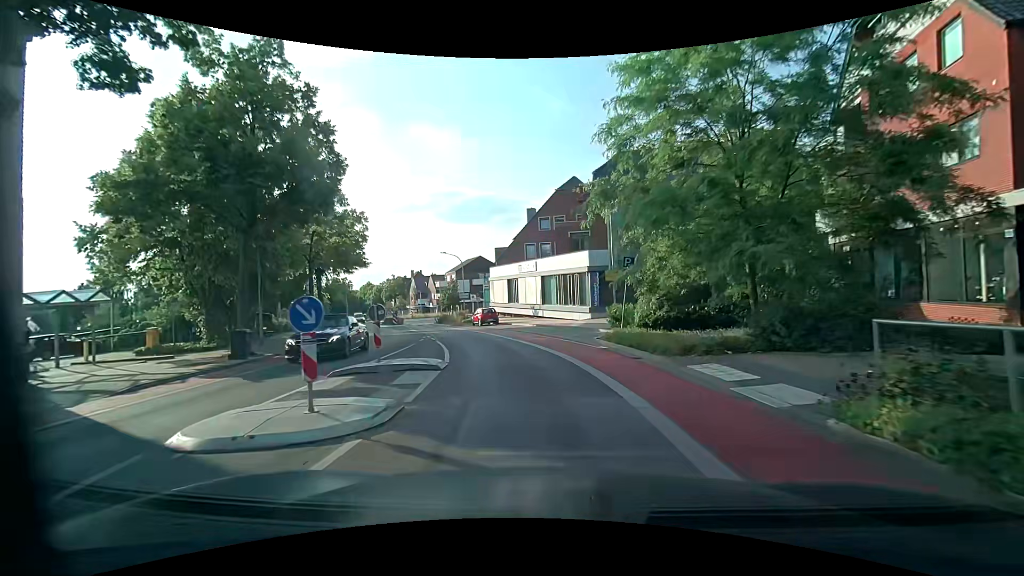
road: unclassified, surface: asphalt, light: Day
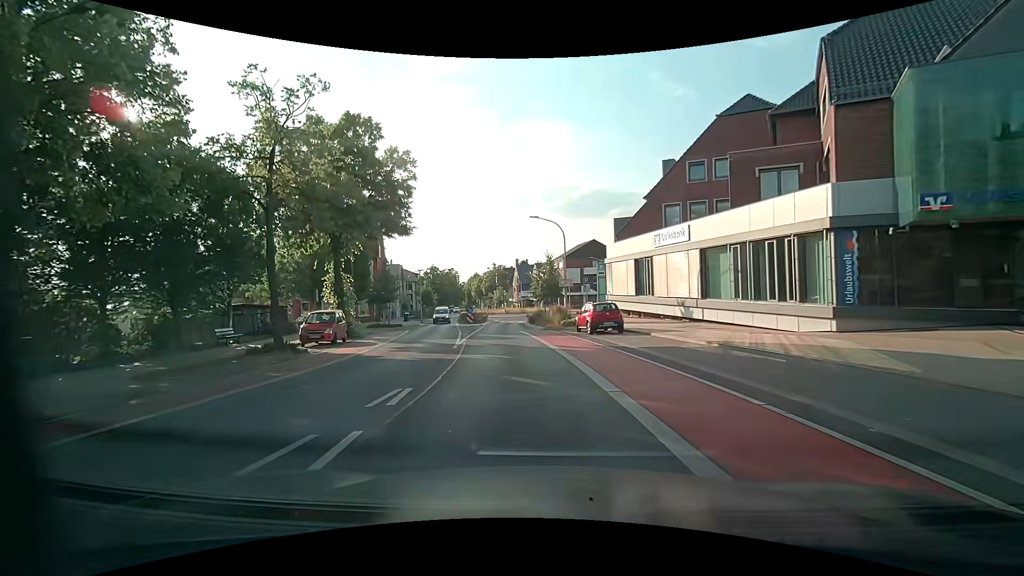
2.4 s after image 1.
(-2.0, +19.1) m; -14°
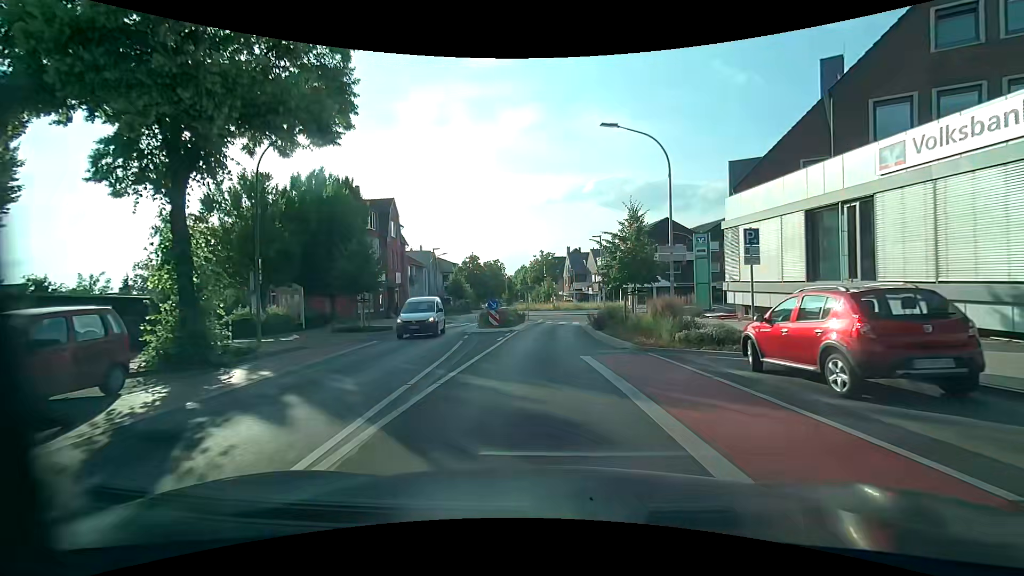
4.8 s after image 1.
(-1.0, +17.0) m; -5°
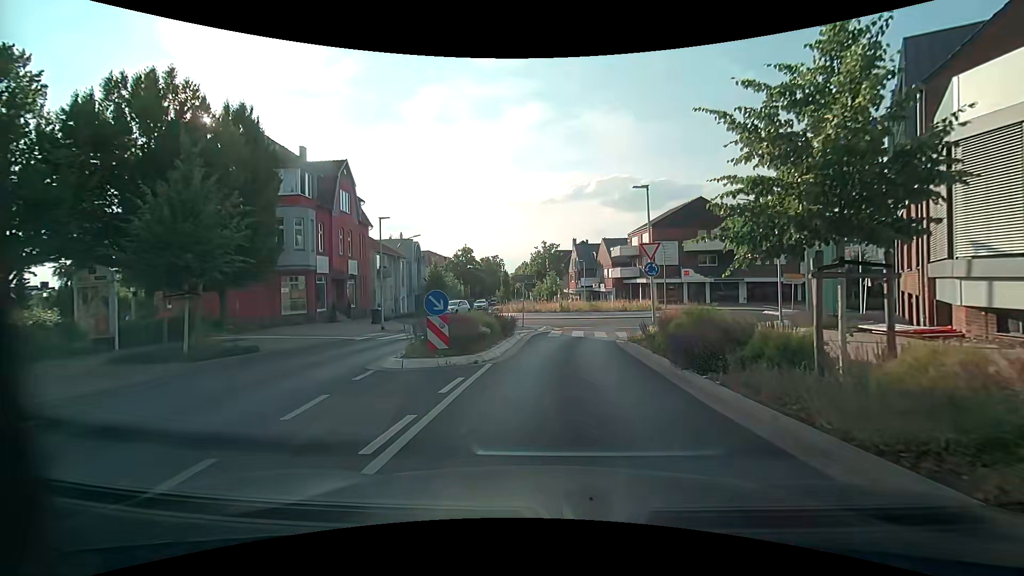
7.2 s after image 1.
(-0.2, +14.3) m; -1°
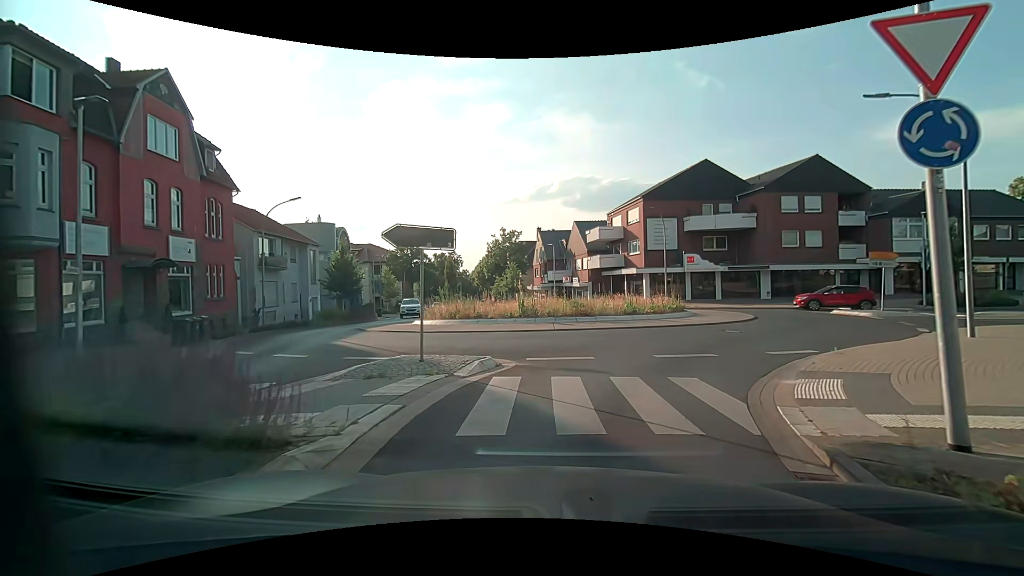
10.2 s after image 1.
(+0.3, +15.6) m; +4°
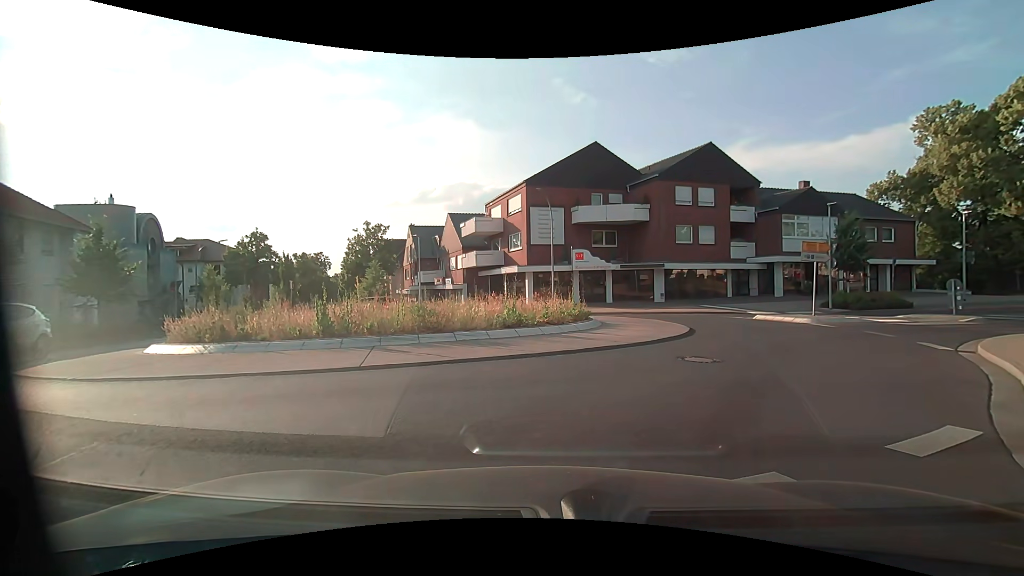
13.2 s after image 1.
(+1.0, +8.1) m; +13°
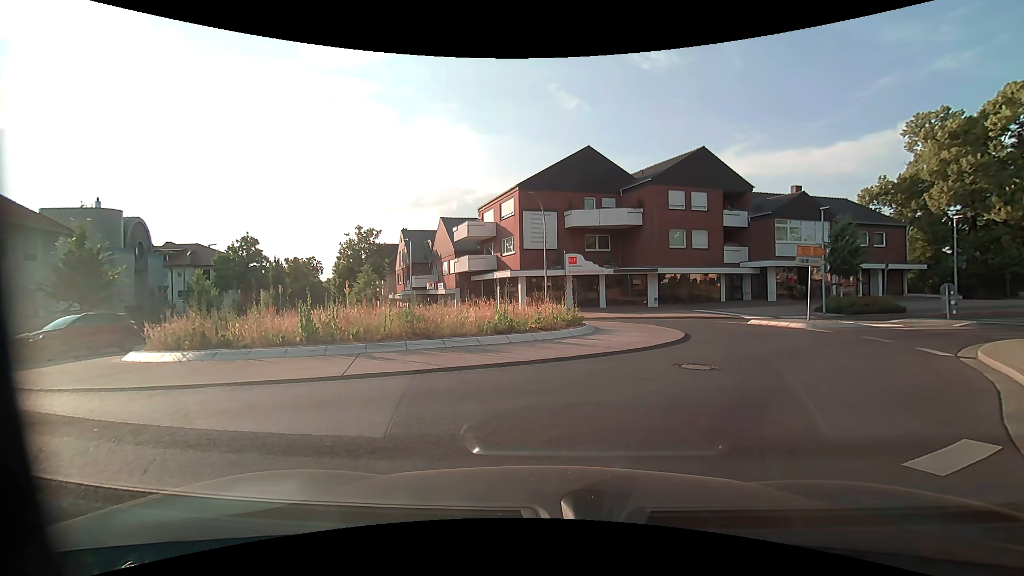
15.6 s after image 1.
(0.0, +0.4) m; 0°
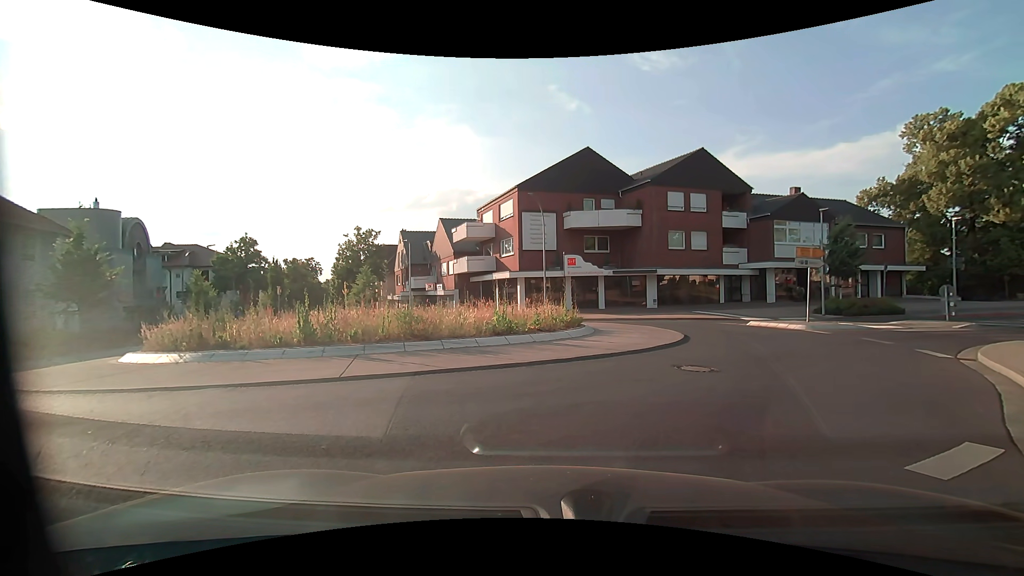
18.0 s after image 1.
(0.0, +0.1) m; 0°
(+3, +9) (+10, +17) (+19, +22) (+28, +25) (+38, +27) (+47, +30) (+57, +32) (+67, +33) (+77, +33) (+87, +34) m
